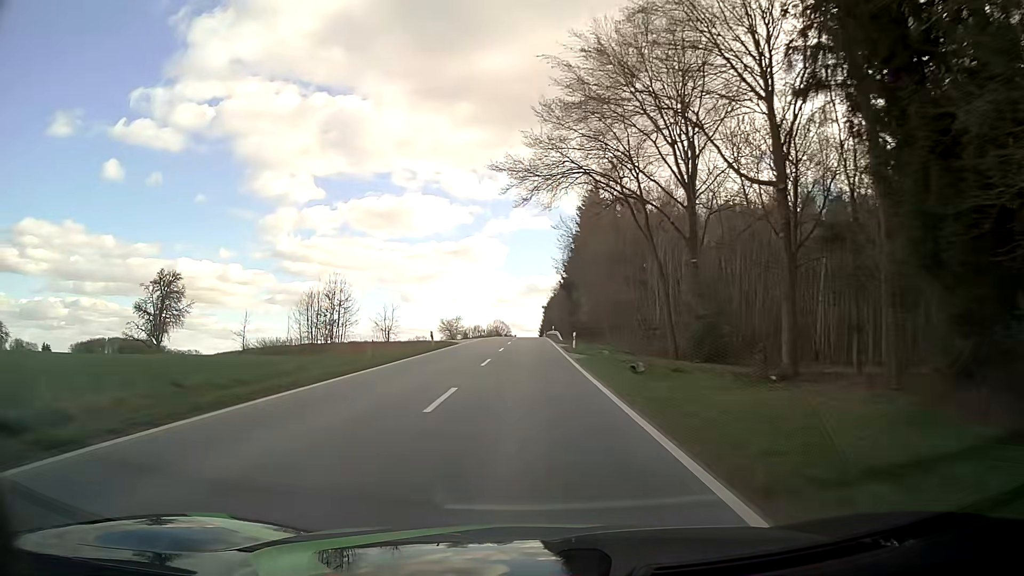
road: tertiary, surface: asphalt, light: Day
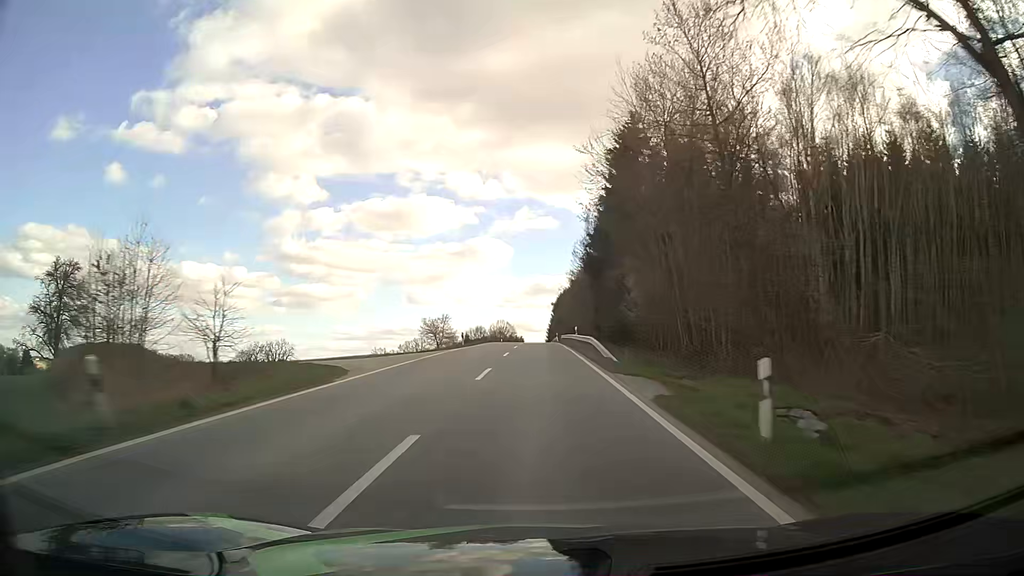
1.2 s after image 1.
(-0.2, +30.5) m; 0°
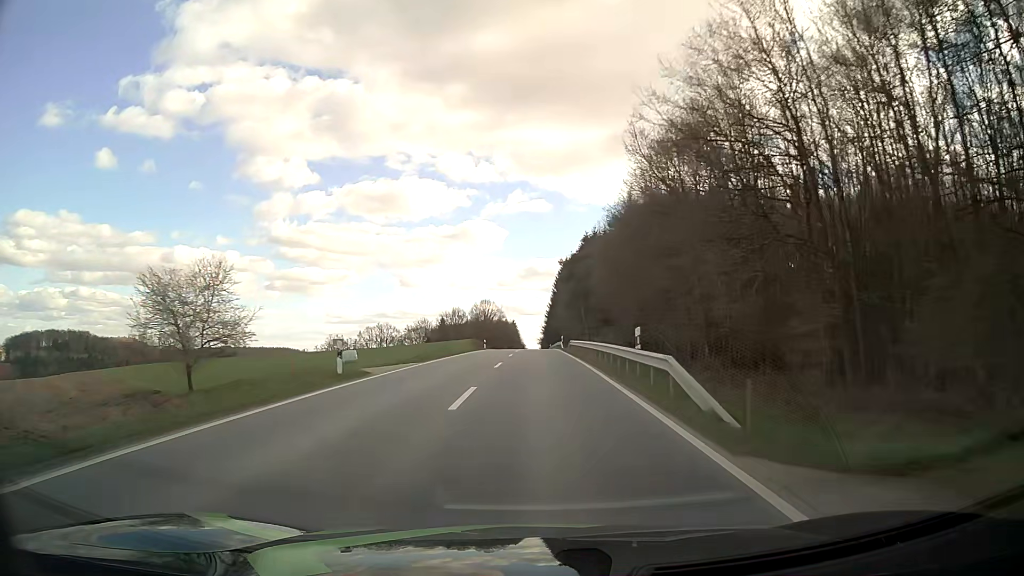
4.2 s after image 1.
(0.0, +77.7) m; 0°
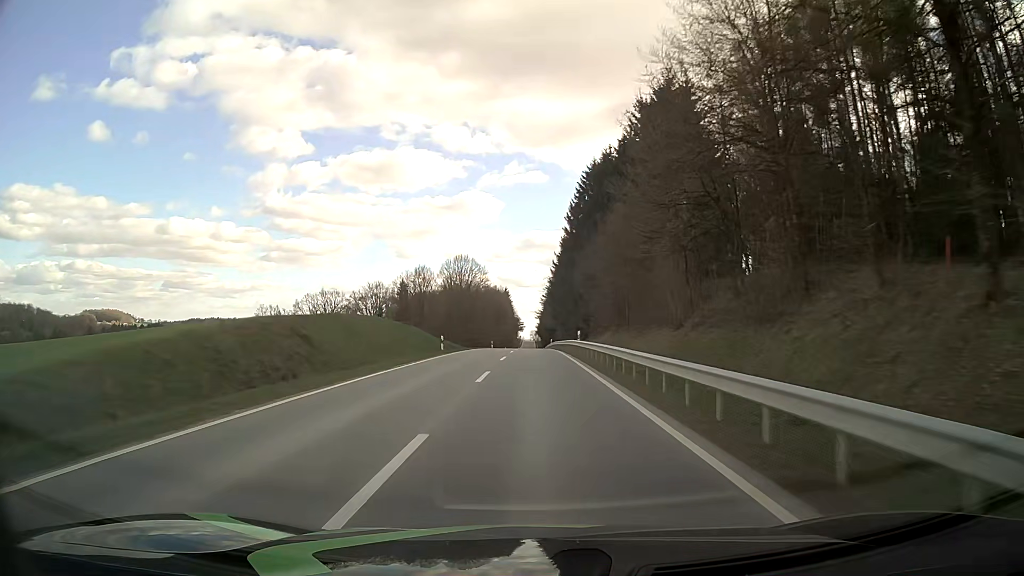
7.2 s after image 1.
(-0.1, +79.0) m; 0°
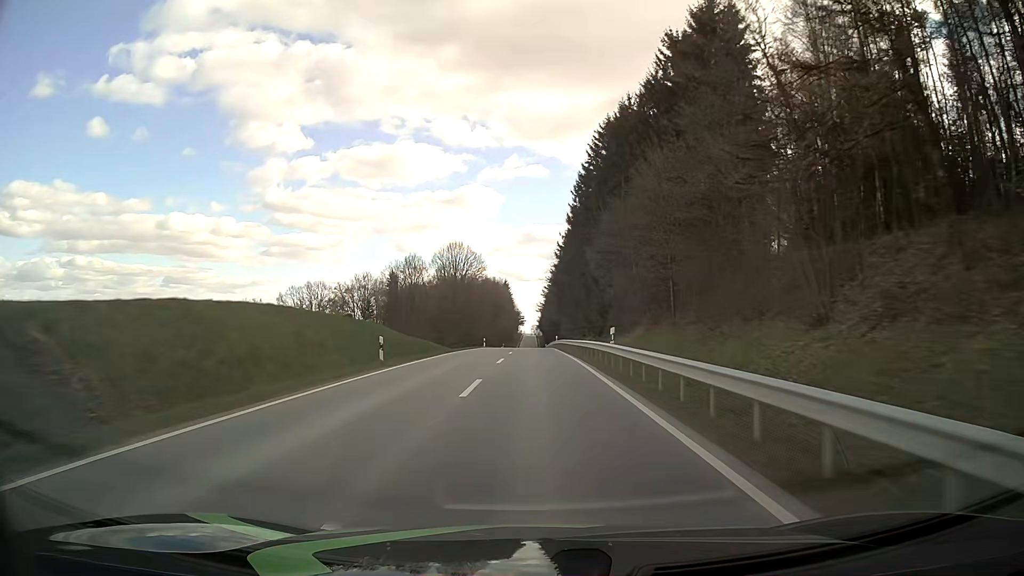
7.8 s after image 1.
(0.0, +15.9) m; 0°
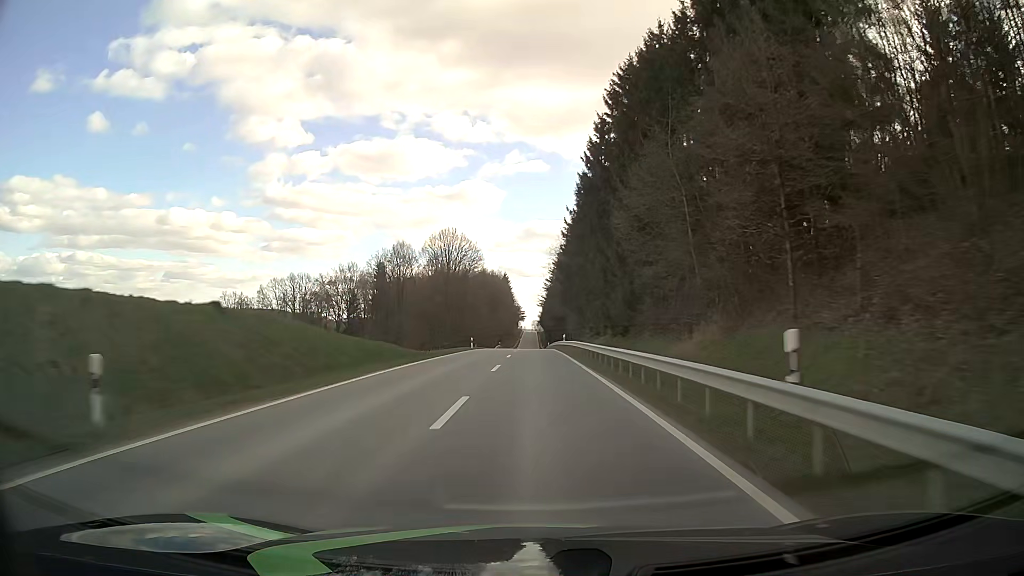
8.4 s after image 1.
(0.0, +16.0) m; 0°
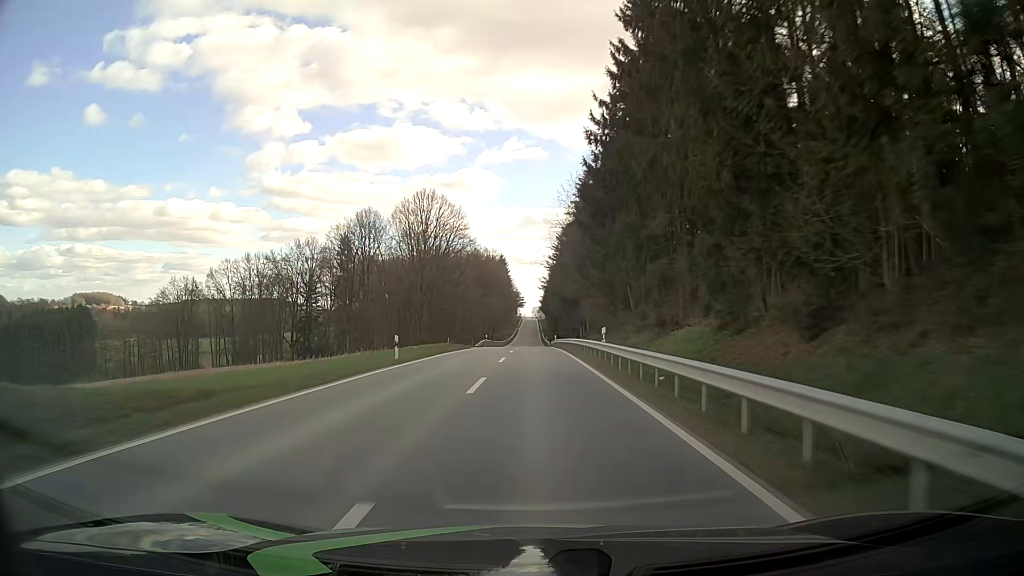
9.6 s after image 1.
(0.0, +32.0) m; 0°
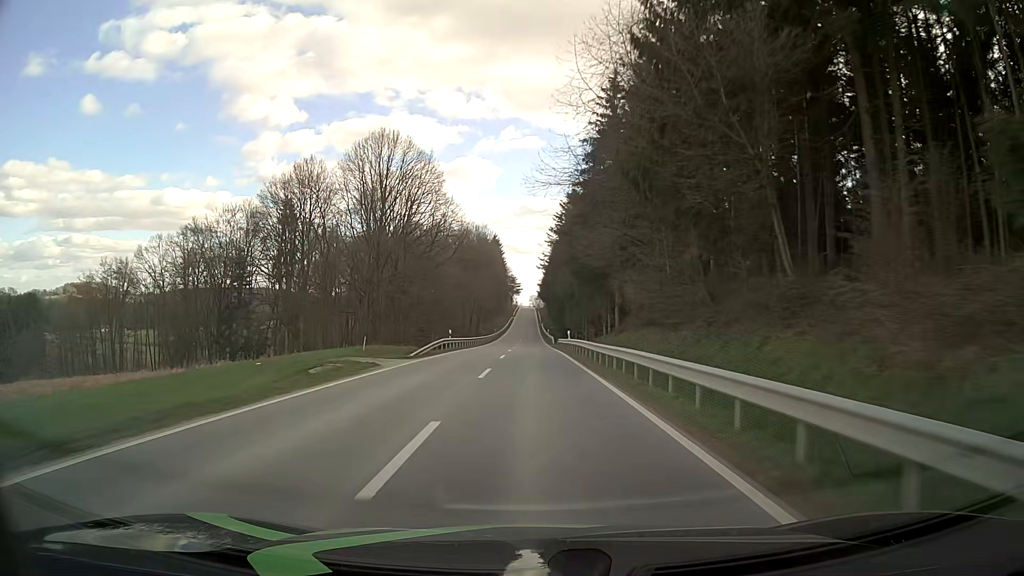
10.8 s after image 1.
(0.0, +32.1) m; 0°
(0, +10) (0, +20) (0, +30) (0, +40) (0, +50) (0, +60) (0, +70) (0, +80) (0, +90) (0, +100) m
